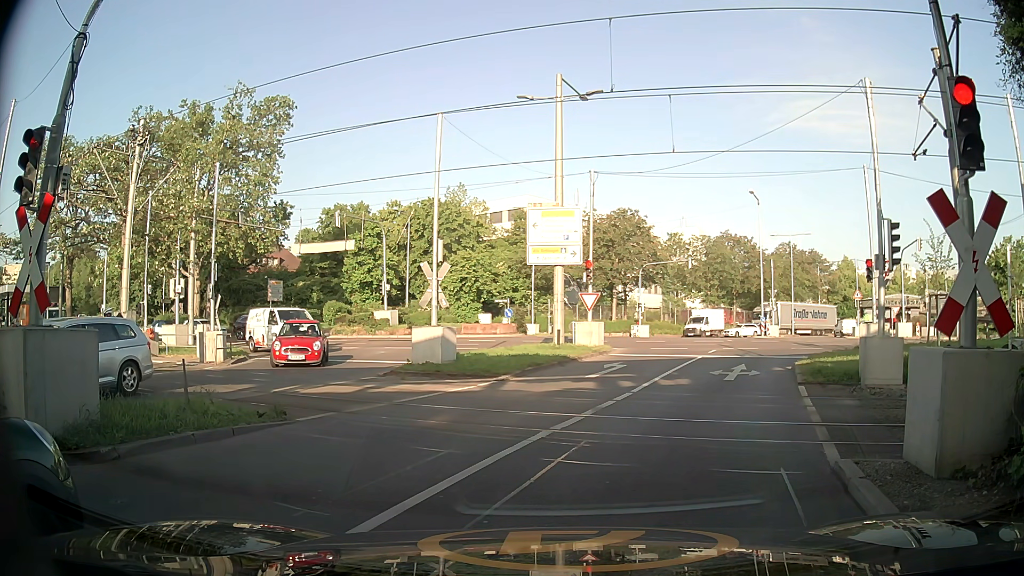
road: secondary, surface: asphalt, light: Day
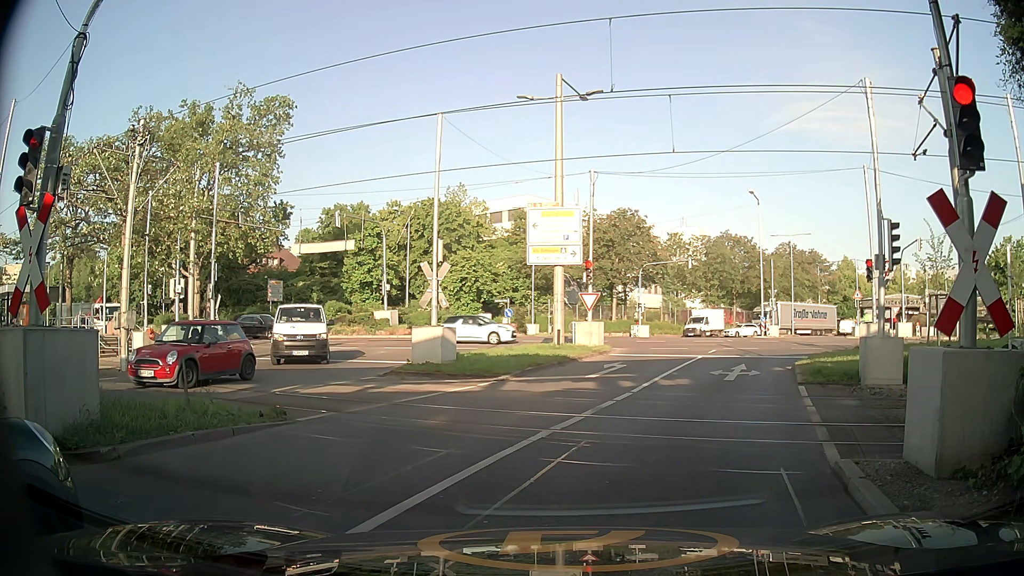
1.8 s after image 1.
(0.0, 0.0) m; 0°
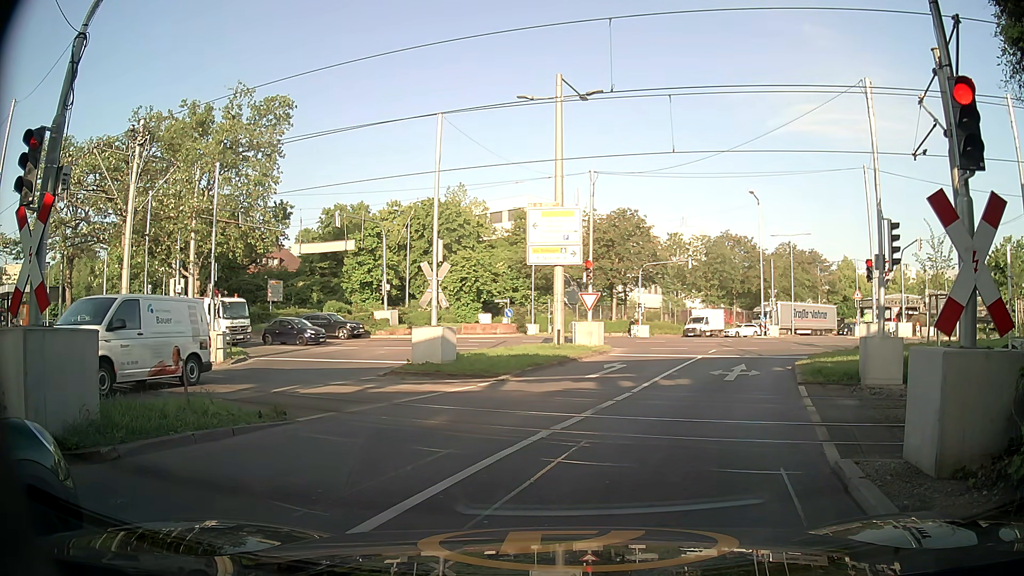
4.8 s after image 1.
(0.0, 0.0) m; 0°
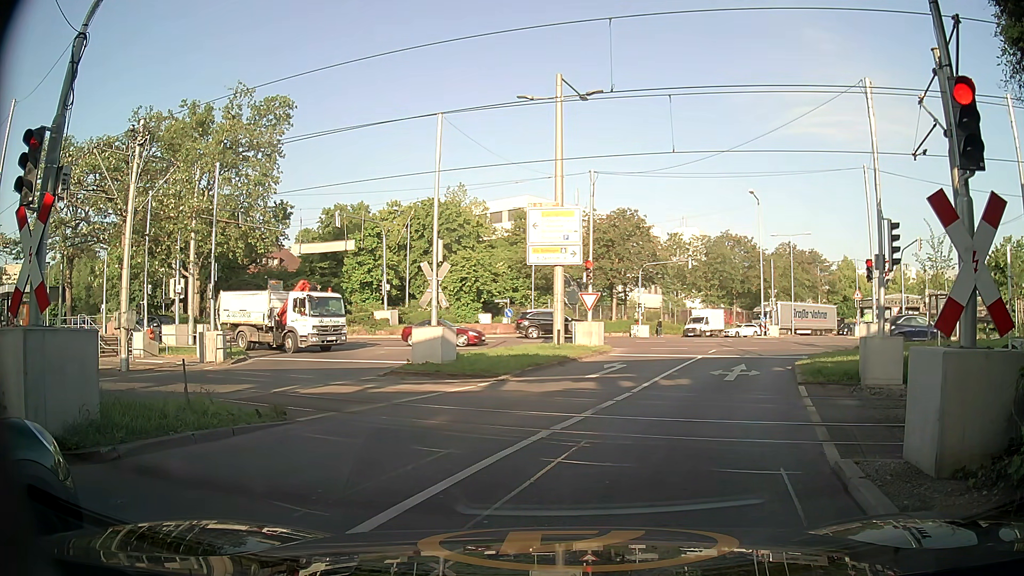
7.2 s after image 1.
(0.0, 0.0) m; 0°
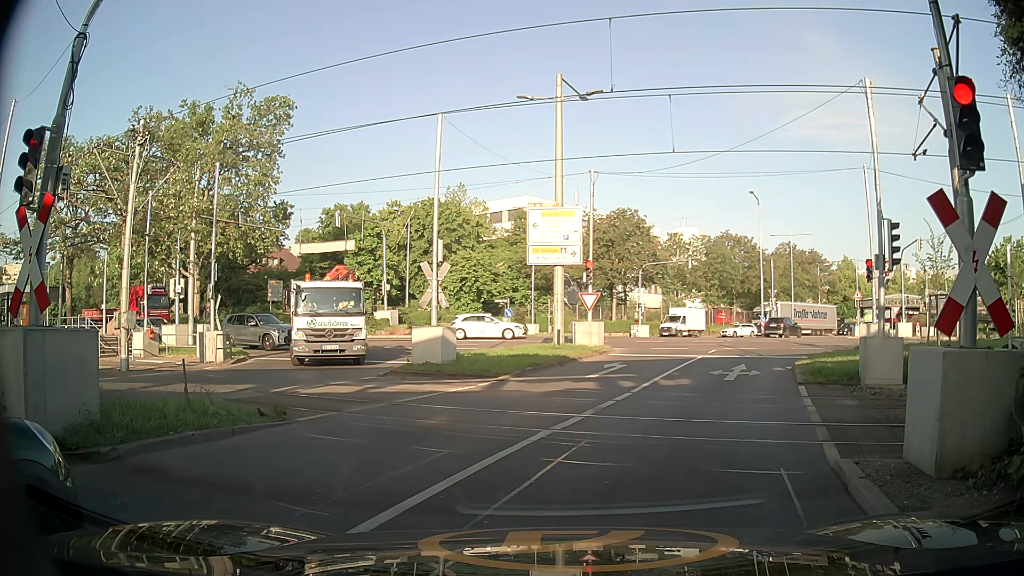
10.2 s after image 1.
(0.0, 0.0) m; 0°
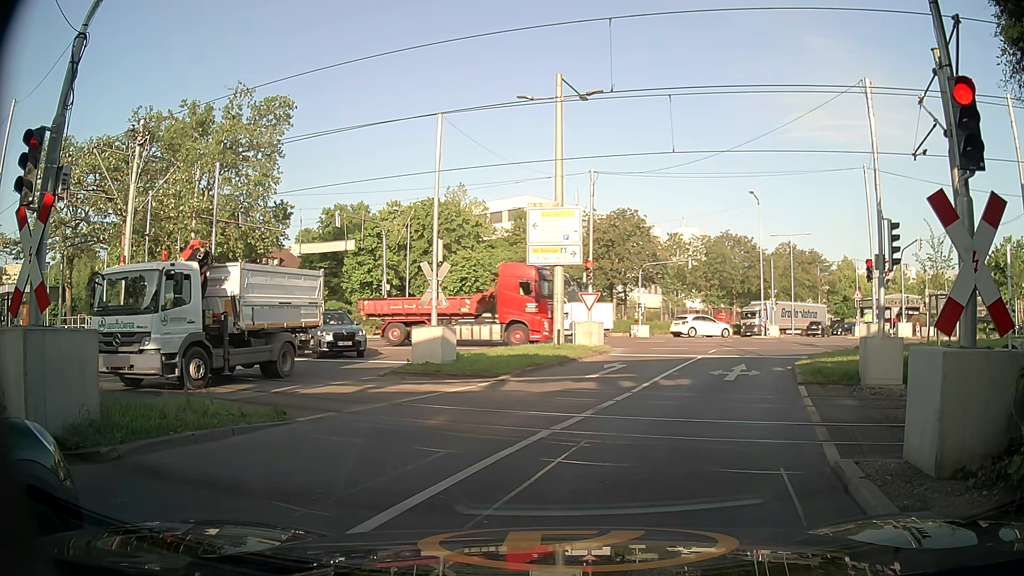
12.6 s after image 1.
(0.0, 0.0) m; 0°
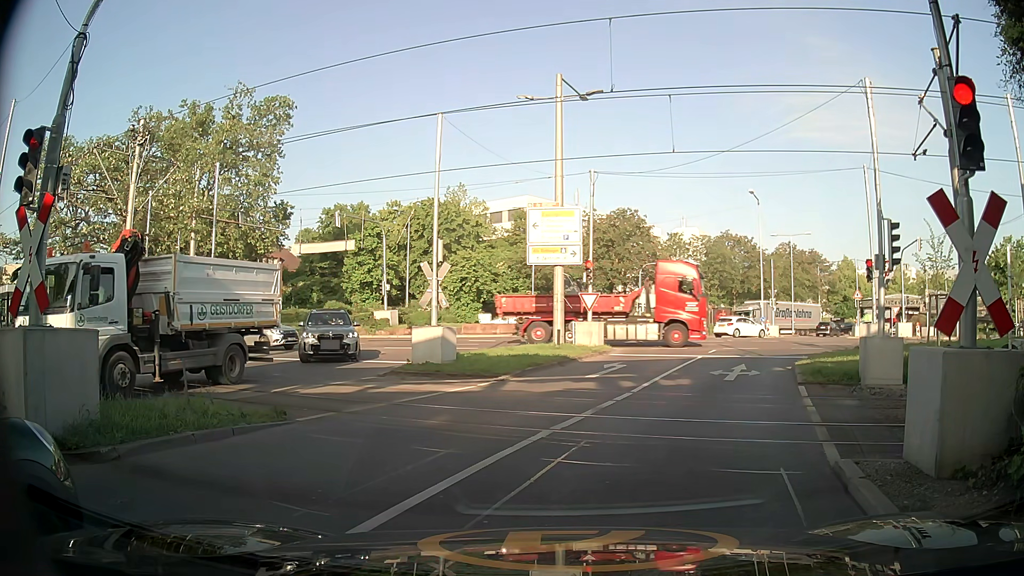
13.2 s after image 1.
(0.0, 0.0) m; 0°
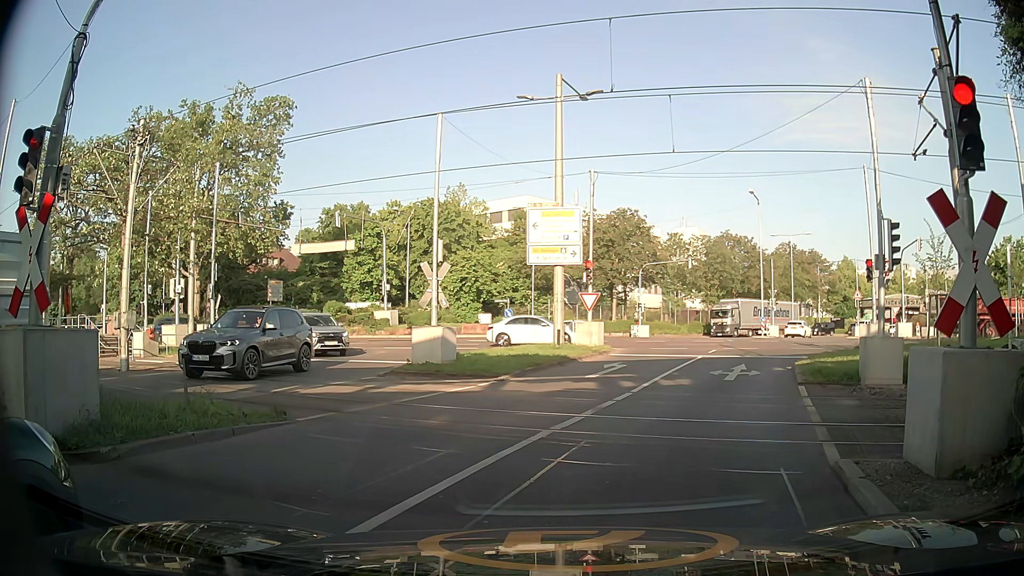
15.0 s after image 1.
(0.0, 0.0) m; 0°
